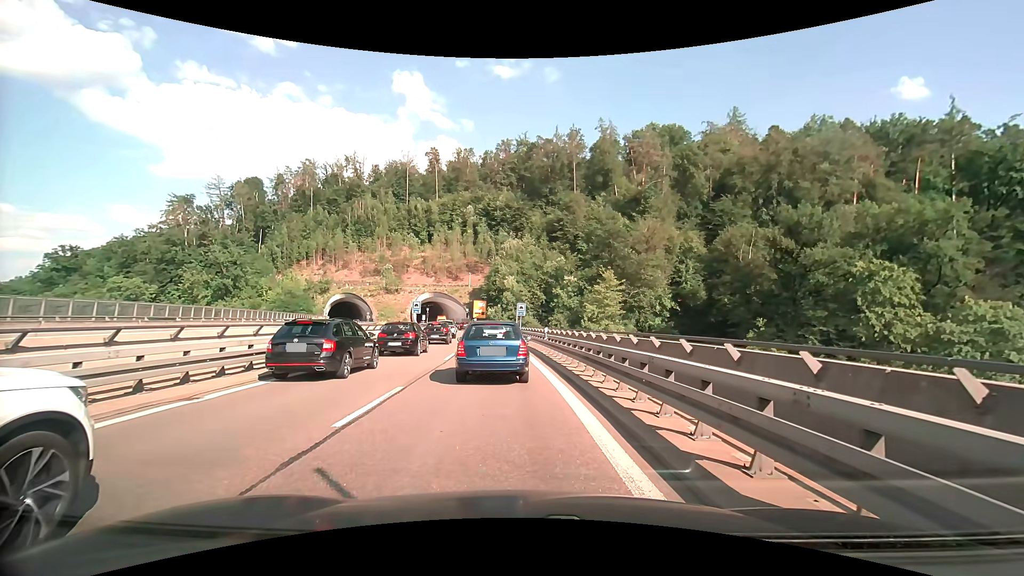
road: trunk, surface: asphalt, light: Day
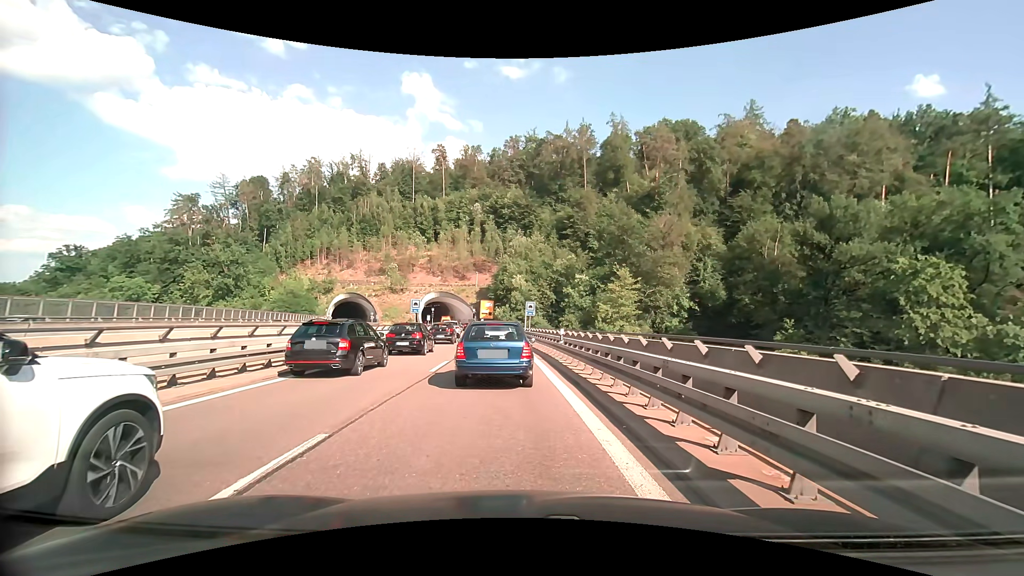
(0.0, +4.6) m; 0°
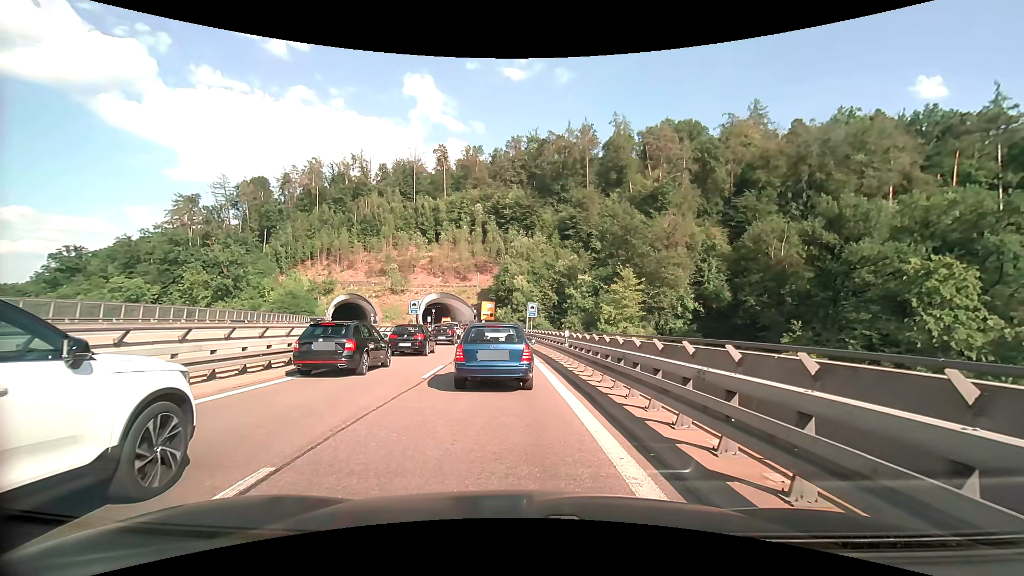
(0.0, +1.3) m; -2°
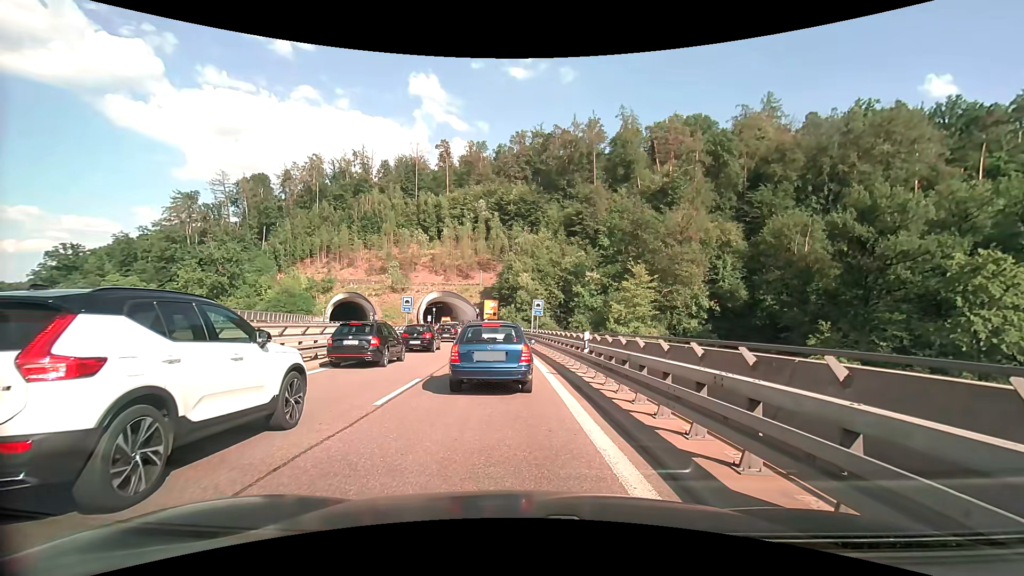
(0.0, +4.5) m; +1°
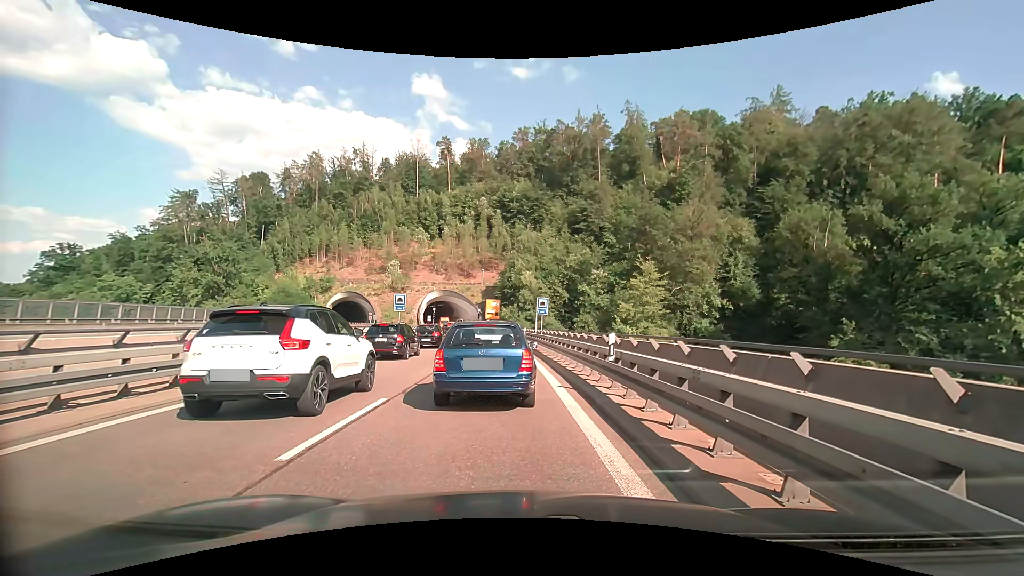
(0.0, +3.4) m; +1°
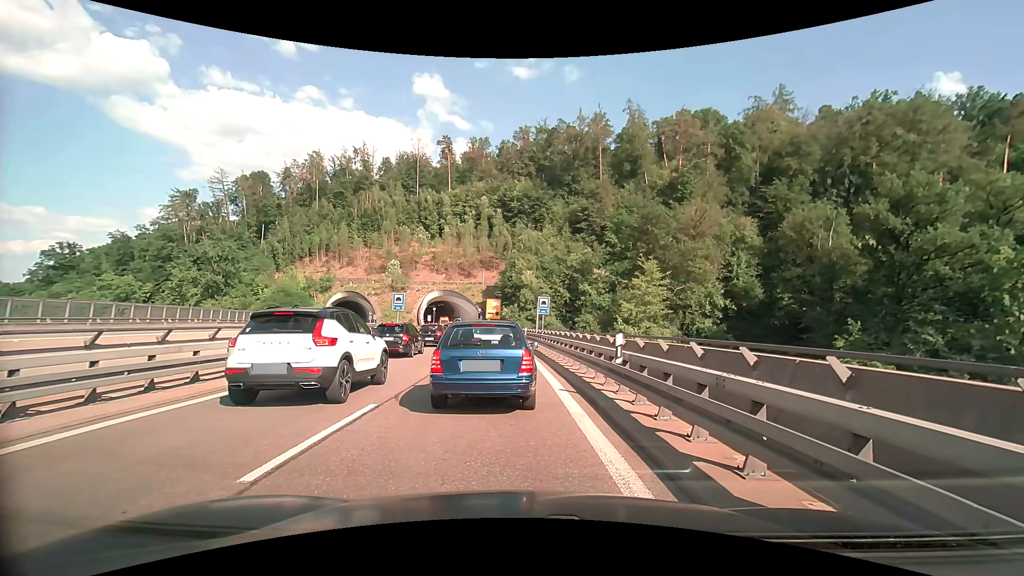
(0.0, +0.7) m; 0°
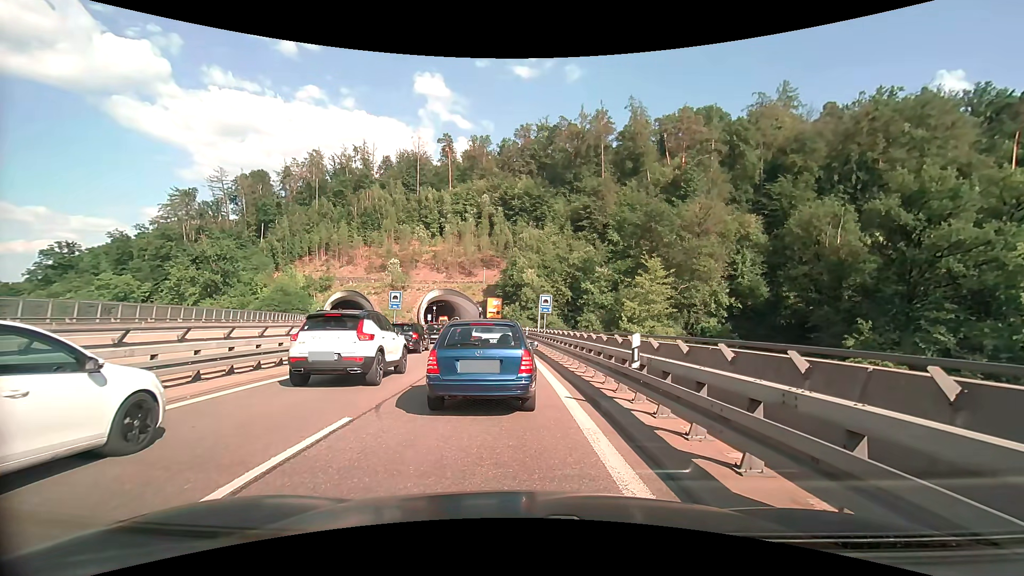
(0.0, +1.3) m; 0°
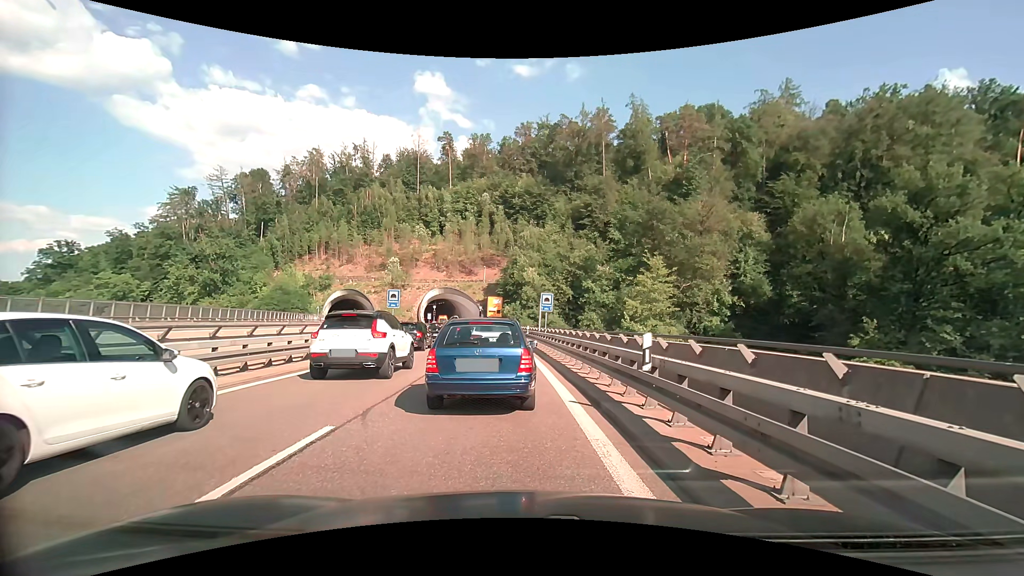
(0.0, +0.7) m; 0°
